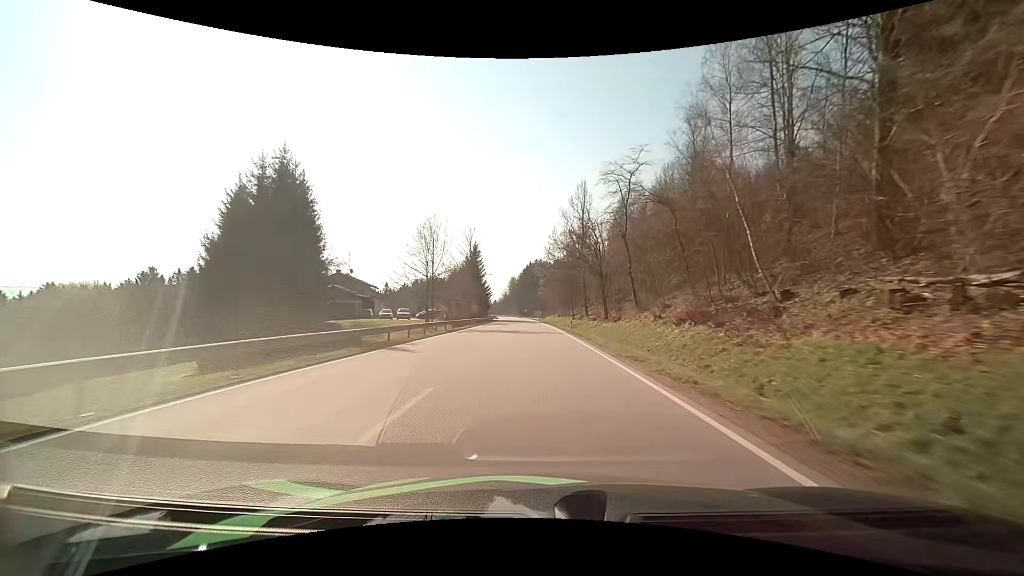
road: primary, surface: asphalt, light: Day
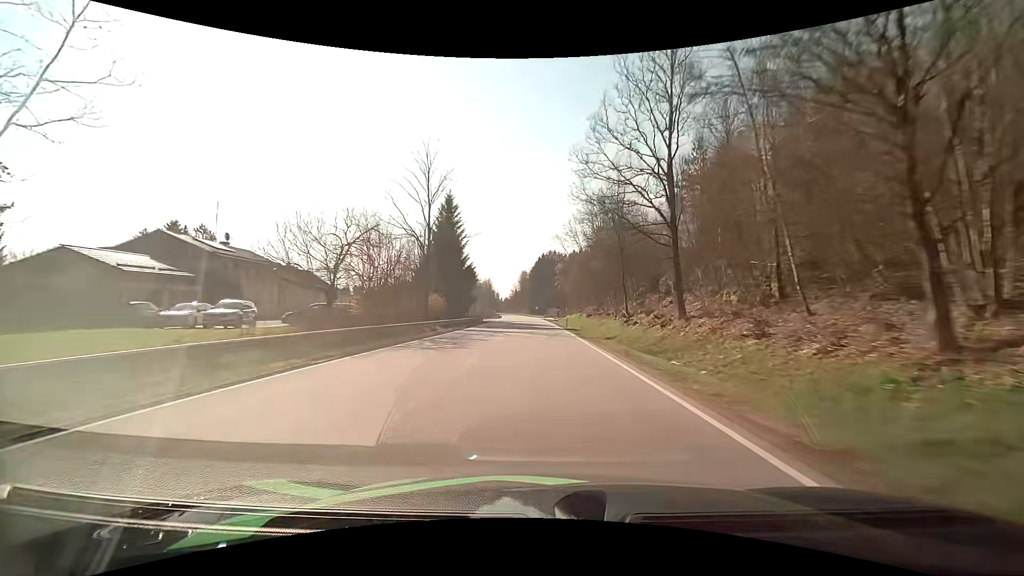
(-0.4, +42.4) m; -1°
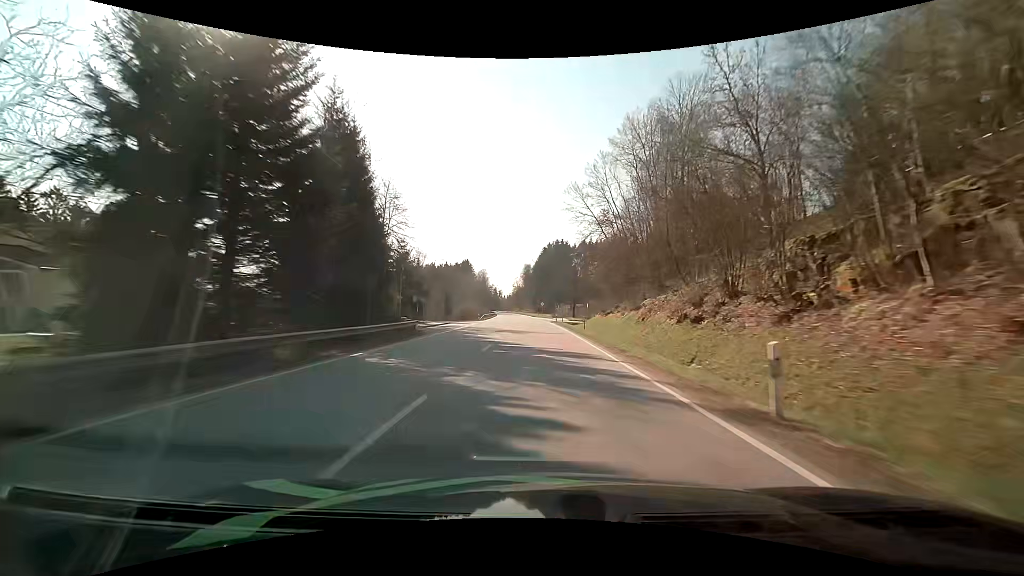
(-0.2, +43.0) m; -1°
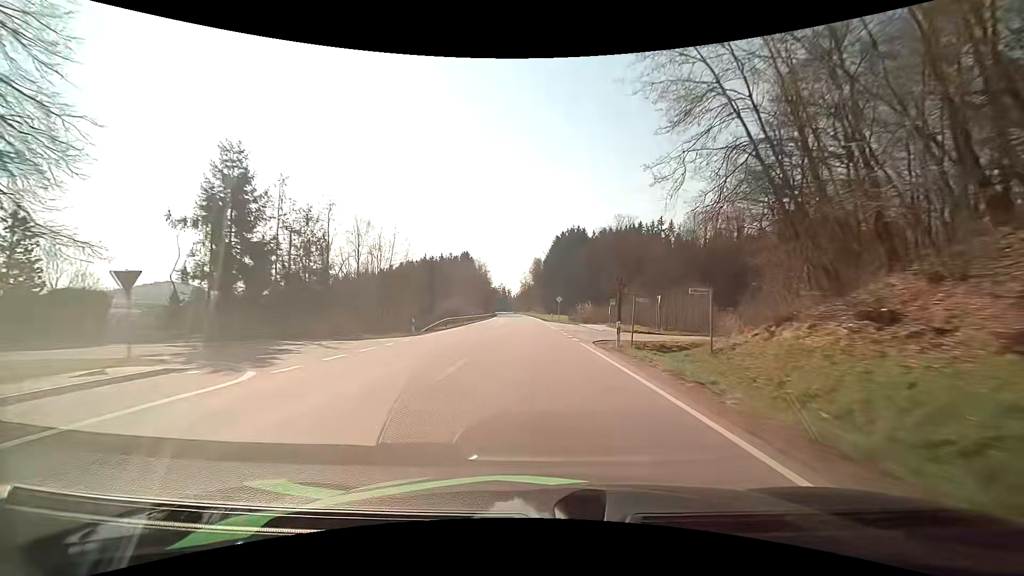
(-0.3, +42.7) m; -1°
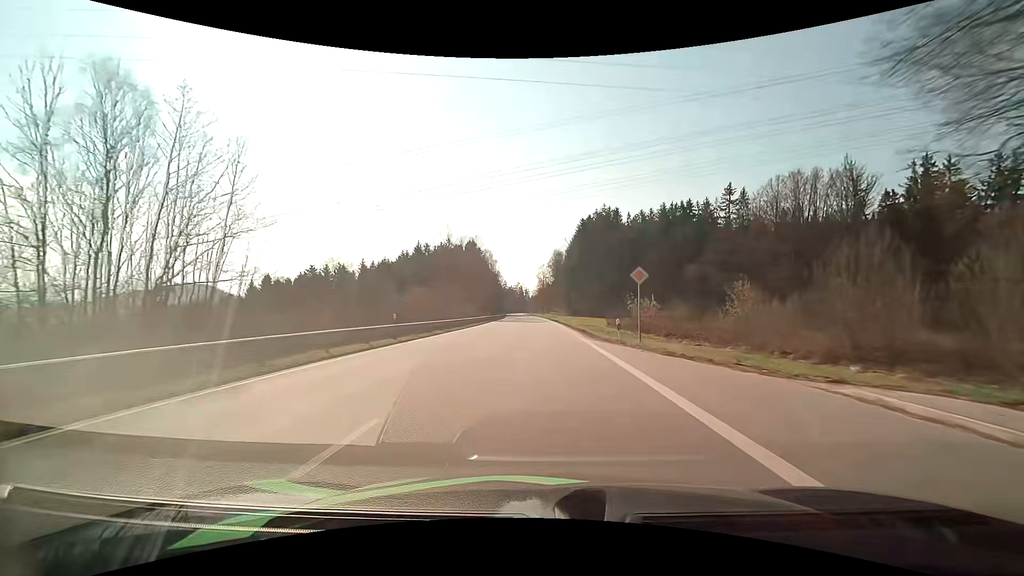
(-0.8, +43.3) m; -2°
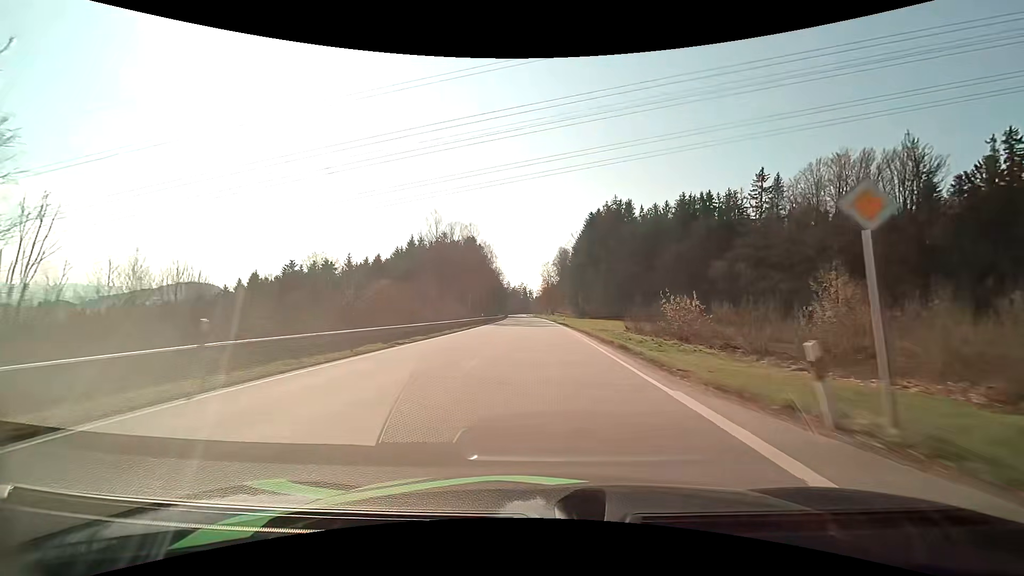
(0.0, +14.6) m; 0°
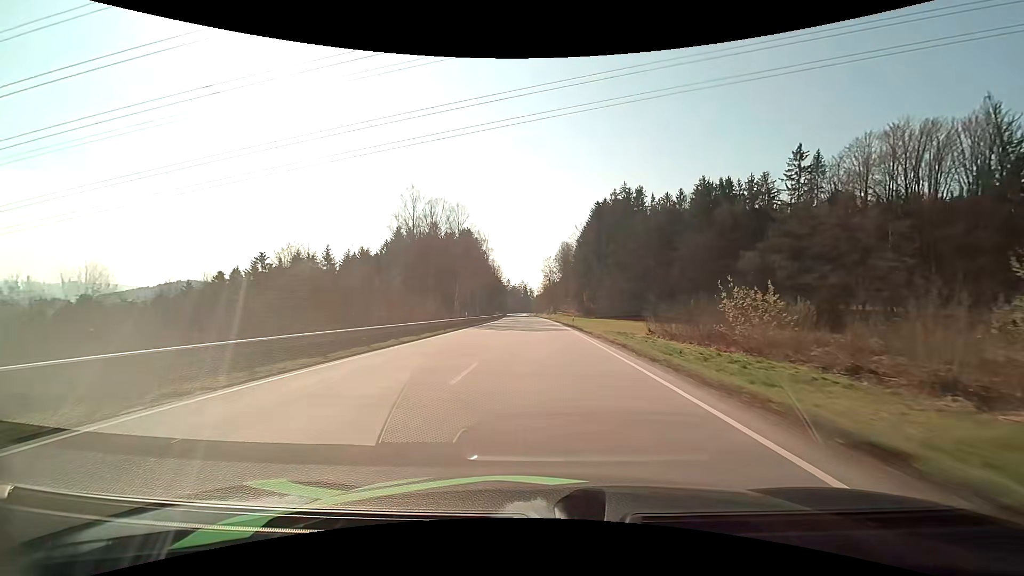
(0.0, +14.7) m; 0°
